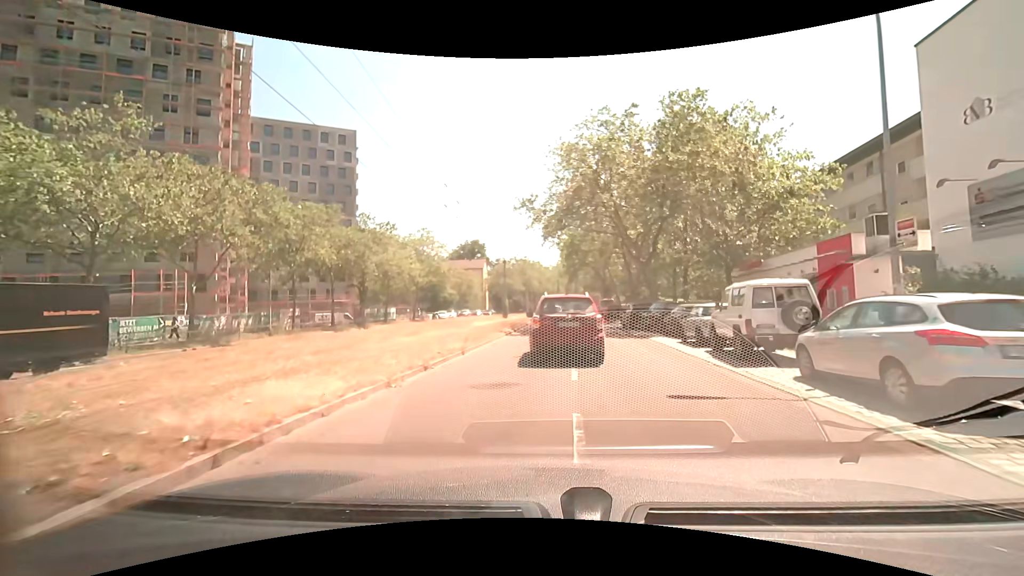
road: tertiary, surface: asphalt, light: Day
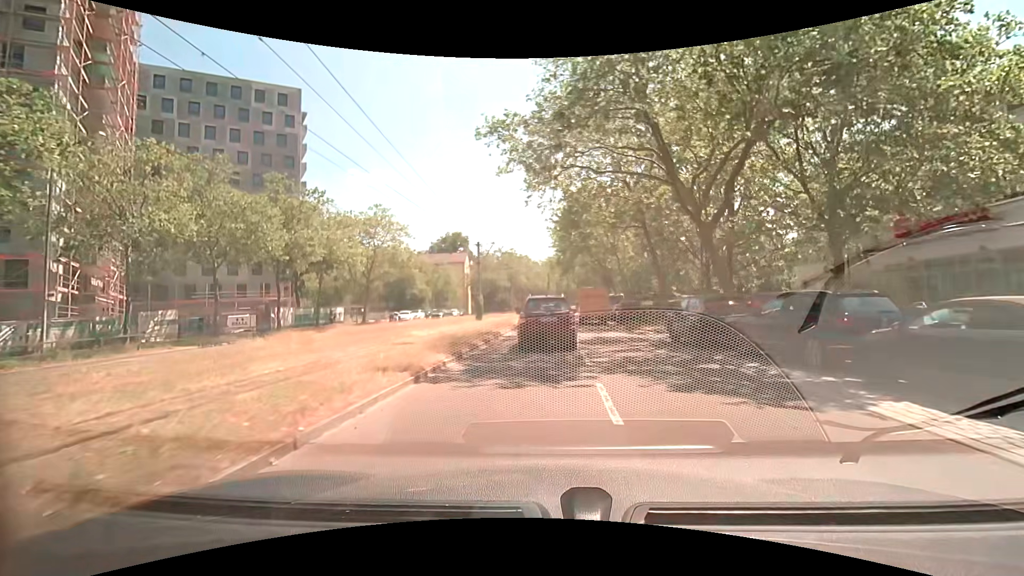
(+0.2, +15.6) m; +1°
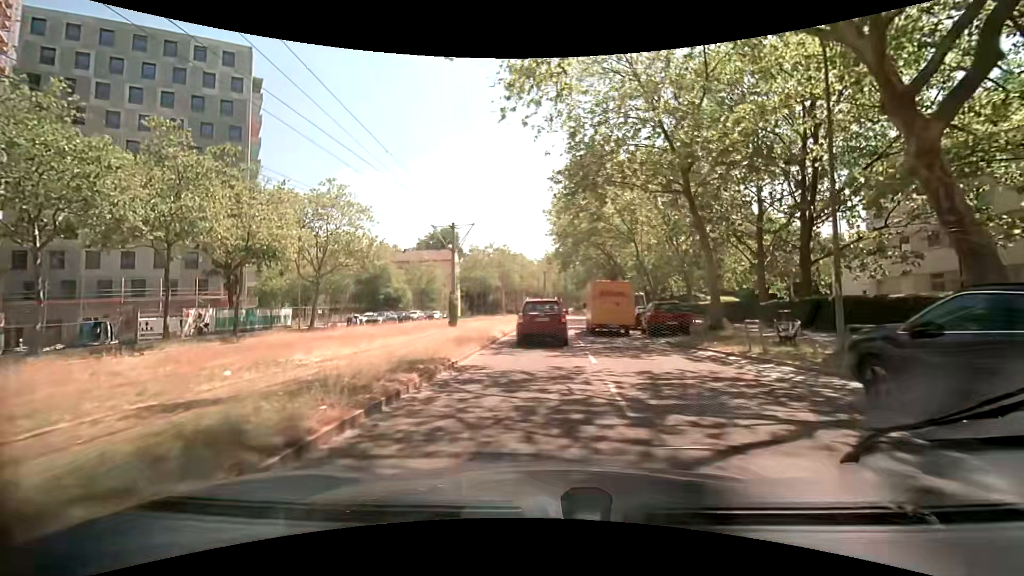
(0.0, +11.4) m; 0°
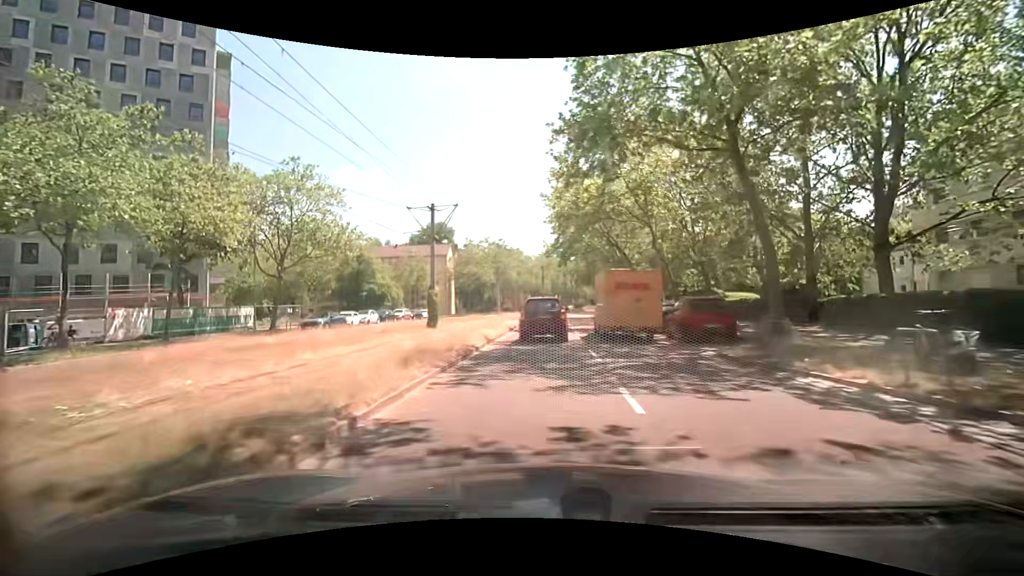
(0.0, +6.0) m; 0°
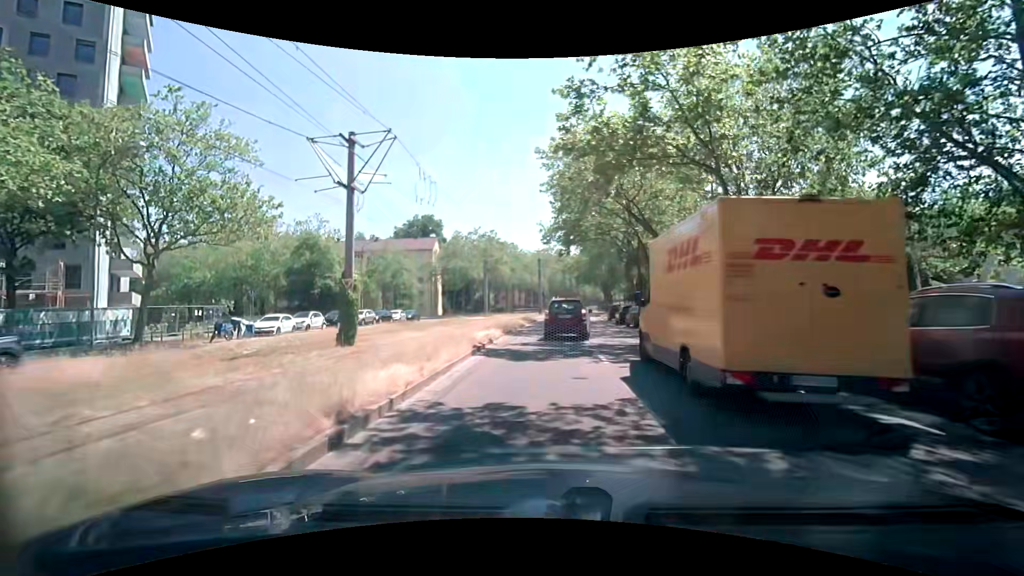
(0.0, +12.3) m; 0°
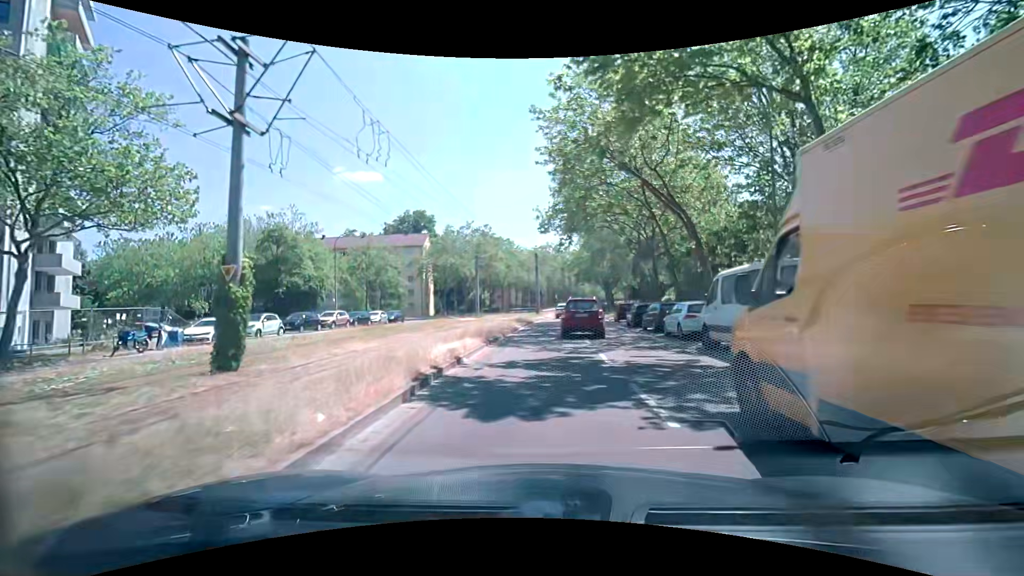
(+0.1, +6.3) m; 0°
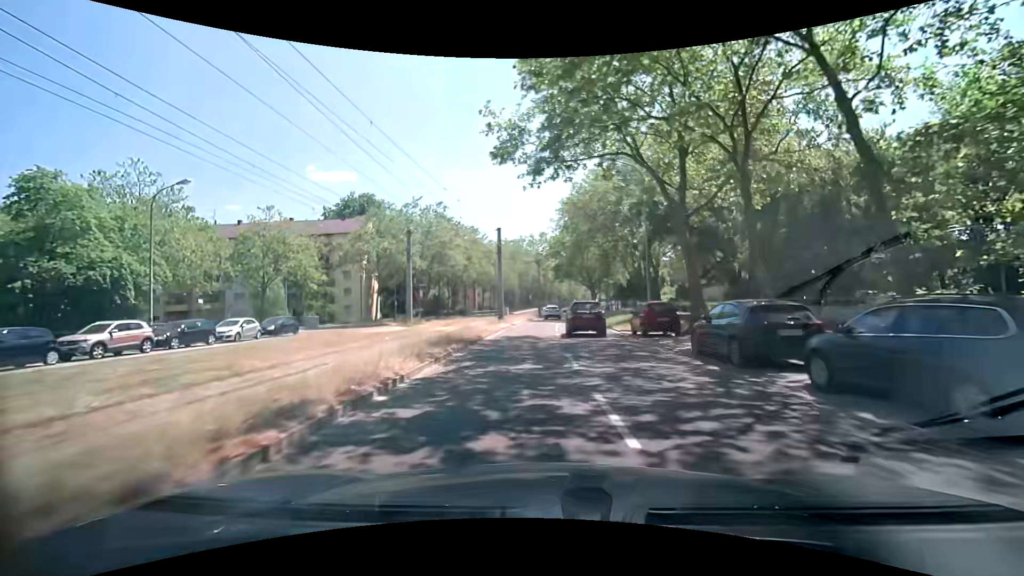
(+0.5, +19.6) m; +3°
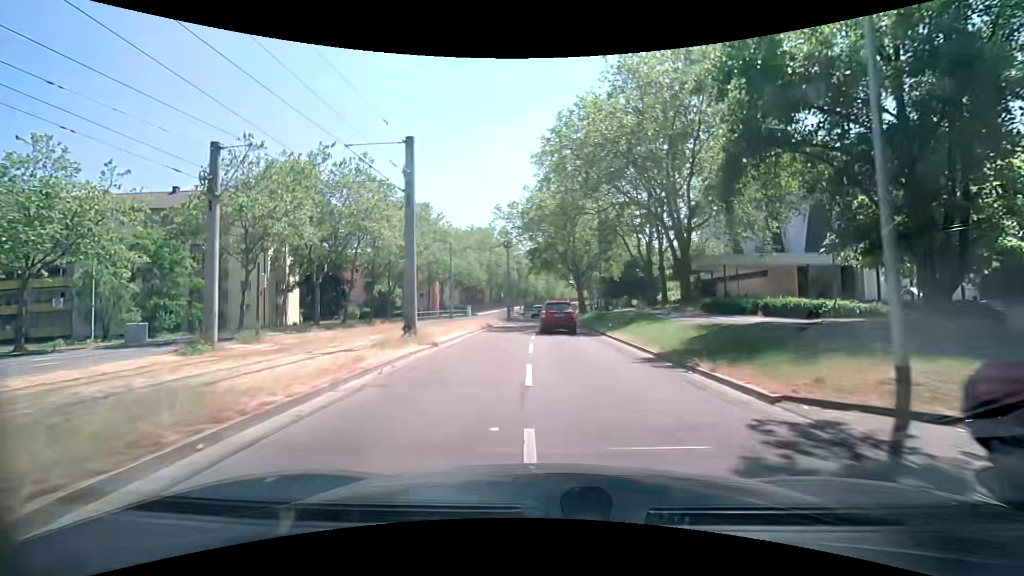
(+0.4, +20.5) m; +3°
(0, +10) (0, +20) (+1, +30) (+1, +40) (+1, +50) (+2, +60) (+2, +70) (+3, +80) (+3, +90) (+4, +100) m
